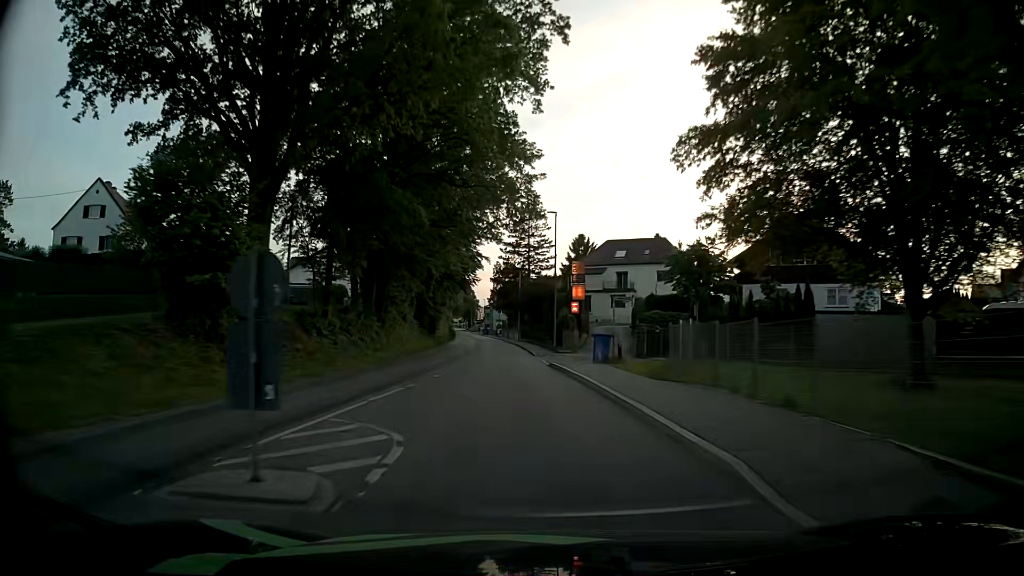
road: tertiary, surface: asphalt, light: Day
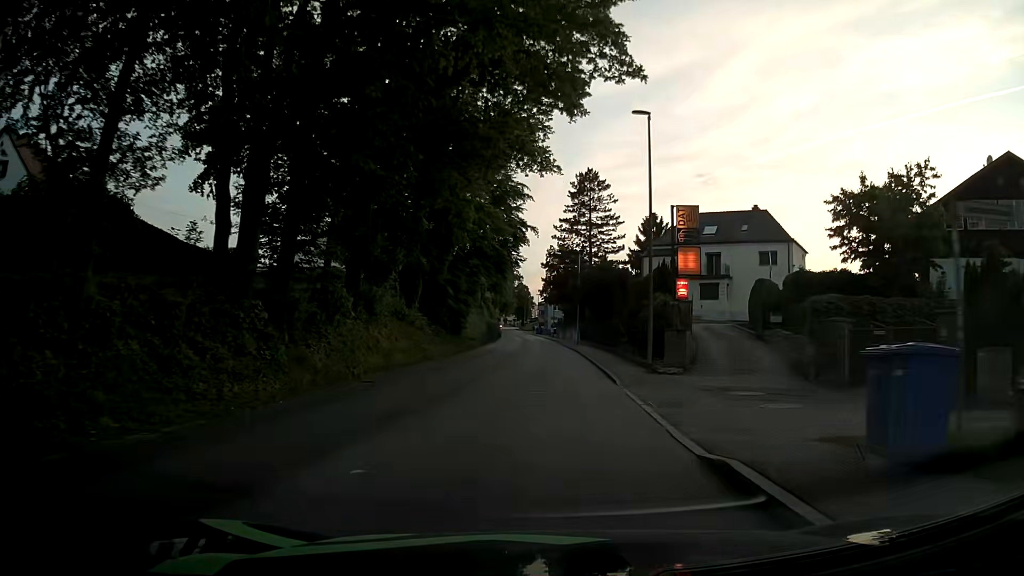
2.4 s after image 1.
(-0.7, +18.6) m; -4°
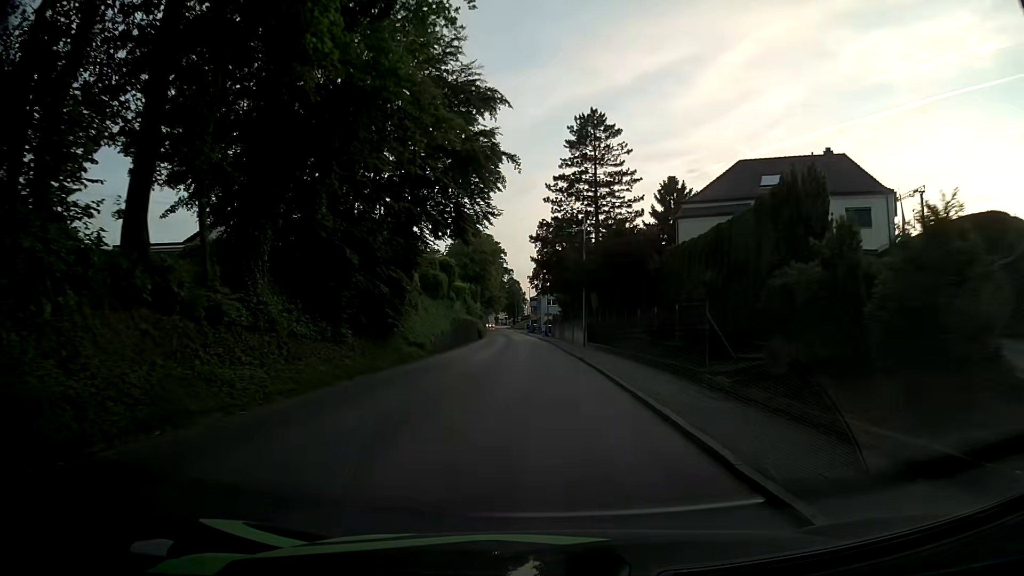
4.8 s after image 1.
(-0.1, +19.1) m; 0°
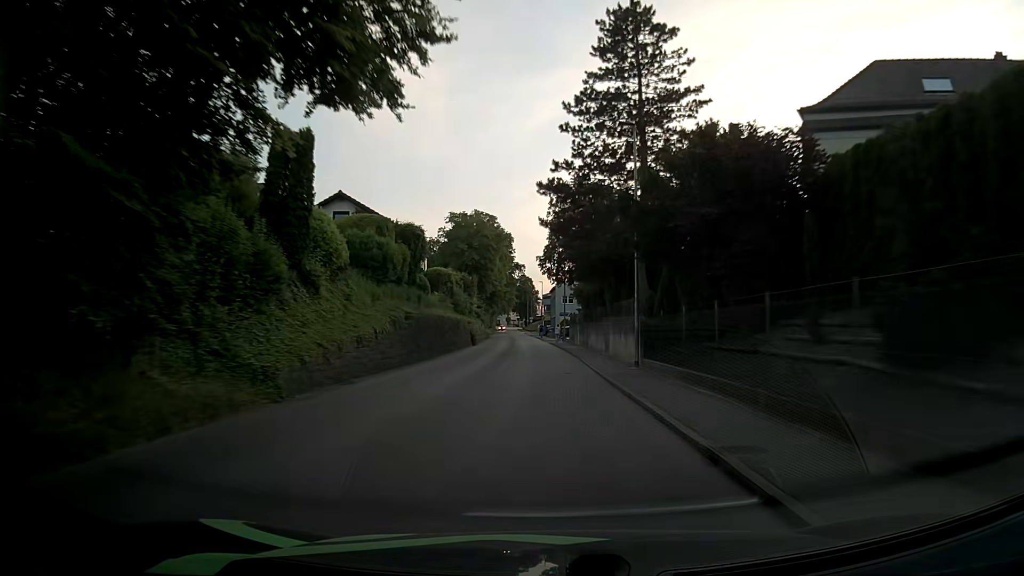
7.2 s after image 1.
(-0.2, +19.1) m; -1°
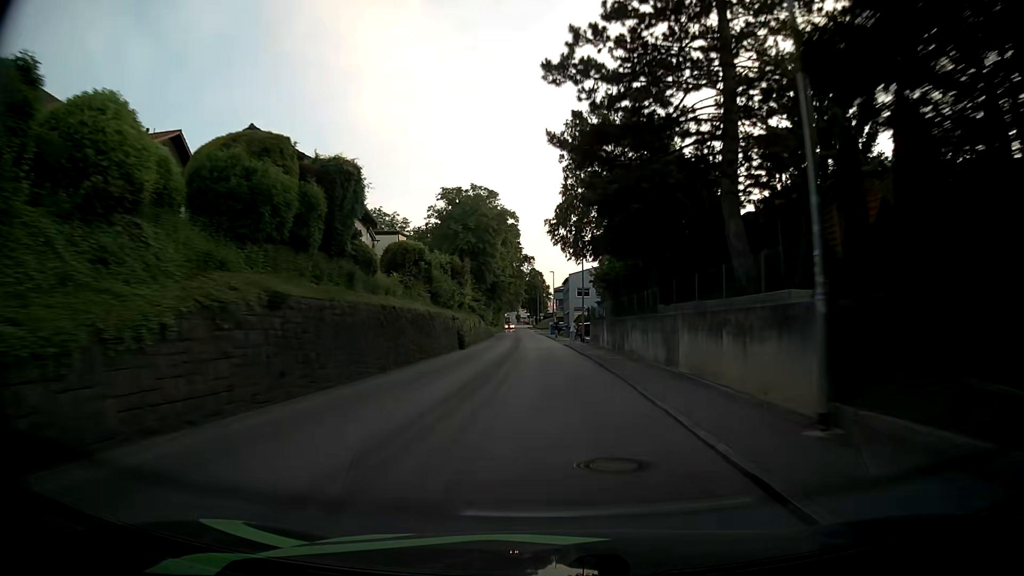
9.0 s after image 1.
(-0.2, +14.4) m; -2°
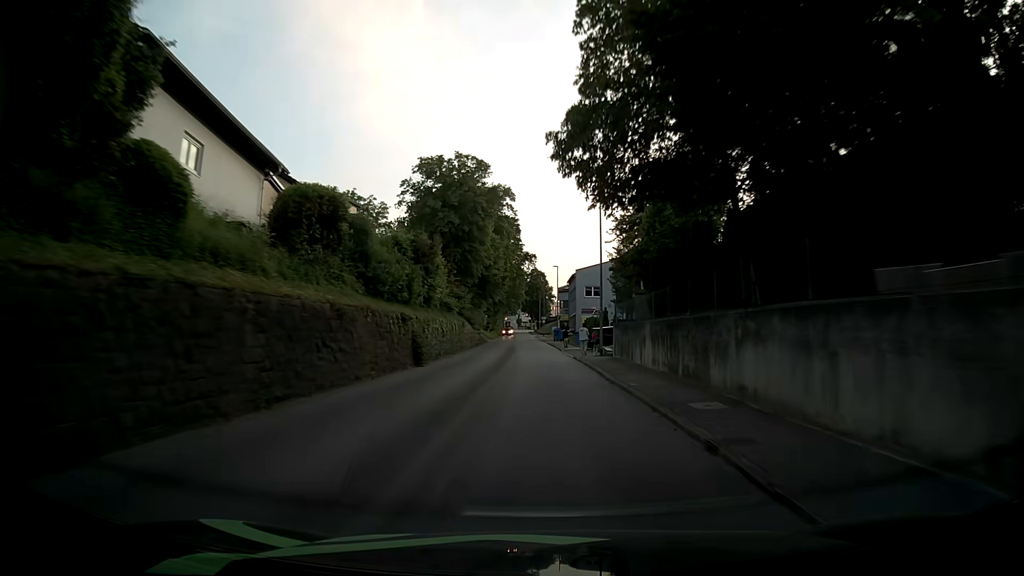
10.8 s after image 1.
(+0.1, +14.5) m; 0°
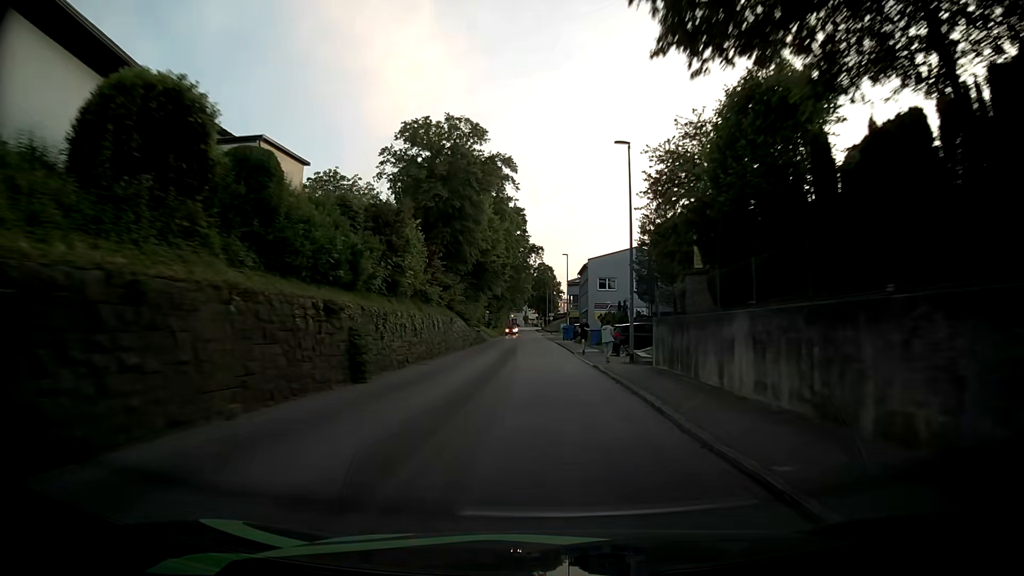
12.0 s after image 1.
(0.0, +9.6) m; -1°
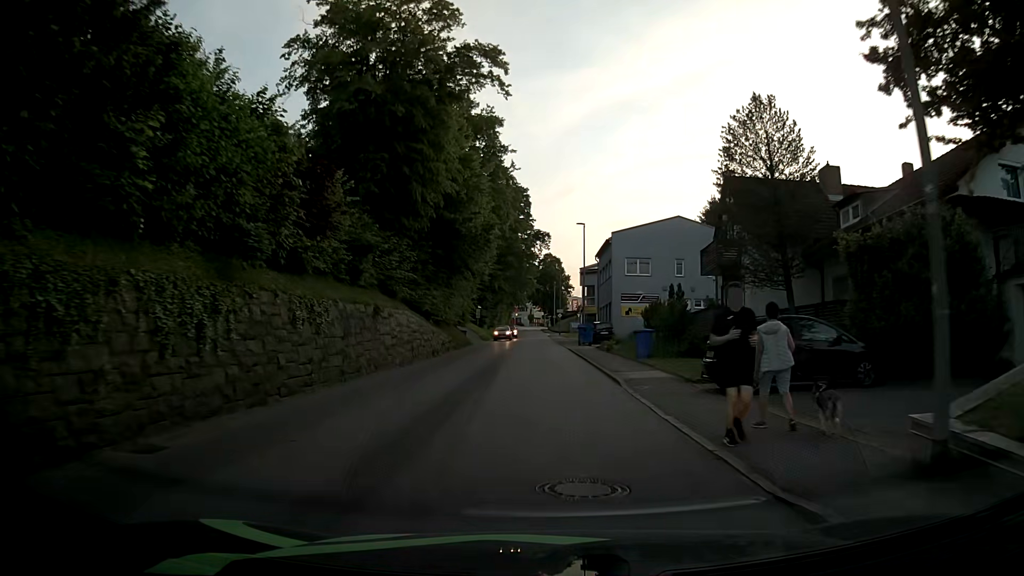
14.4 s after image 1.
(+0.1, +19.2) m; +1°
(0, +10) (0, +20) (0, +30) (-1, +40) (-1, +50) (-1, +60) (-2, +70) (-2, +80) (-2, +90) (-3, +100) m
